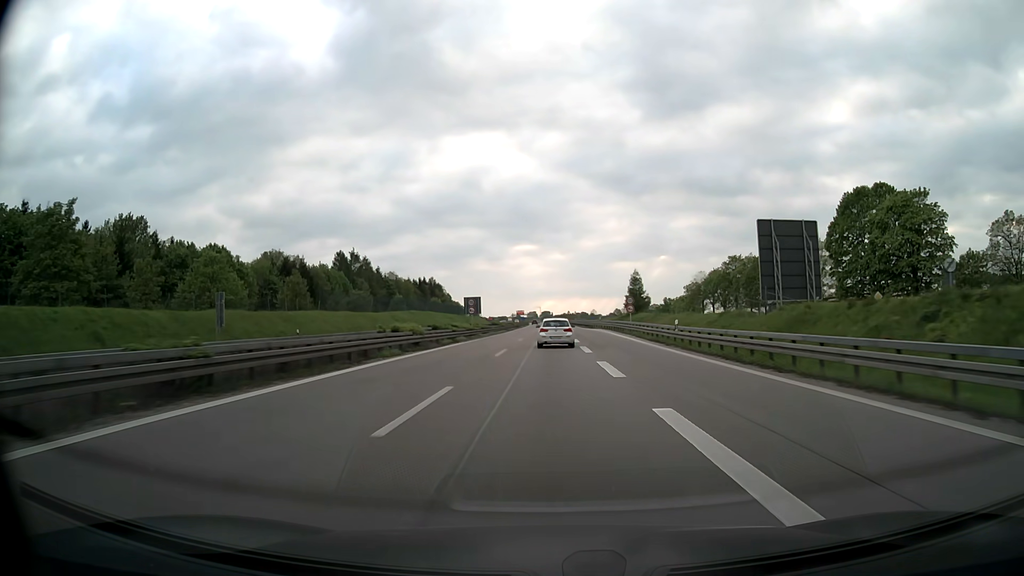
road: motorway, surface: asphalt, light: Day
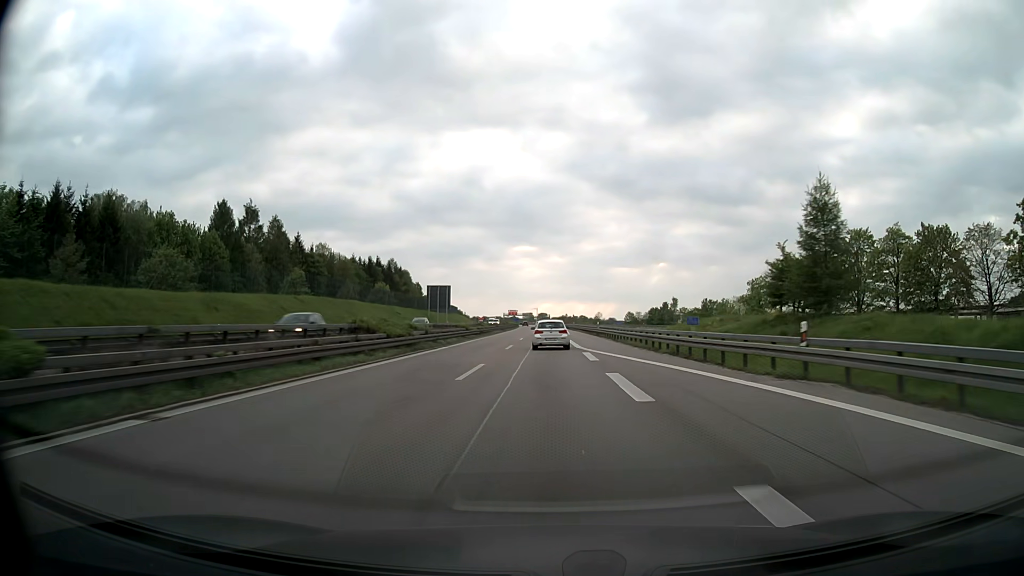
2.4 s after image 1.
(+0.3, +64.9) m; 0°
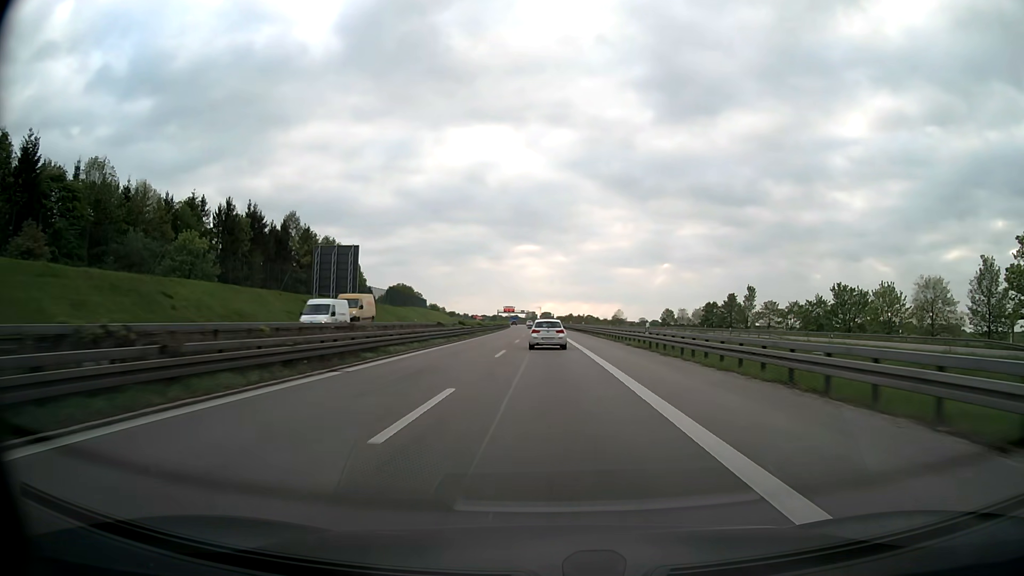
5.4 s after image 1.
(-0.1, +81.3) m; 0°
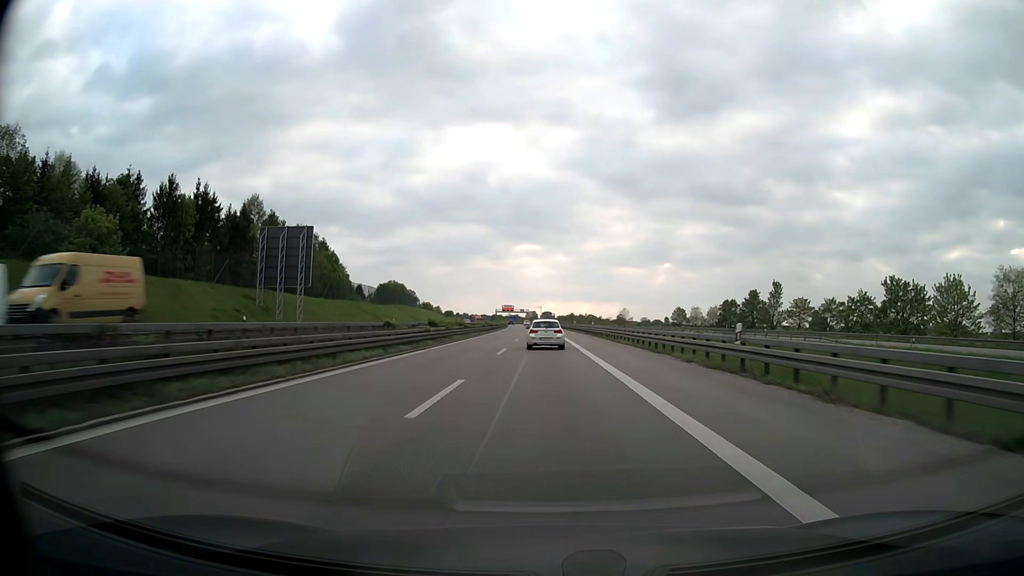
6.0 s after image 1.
(0.0, +16.3) m; 0°
(0, +10) (0, +20) (0, +30) (0, +40) (0, +50) (0, +60) (-1, +70) (-1, +80) (-1, +90) (-1, +100) m
